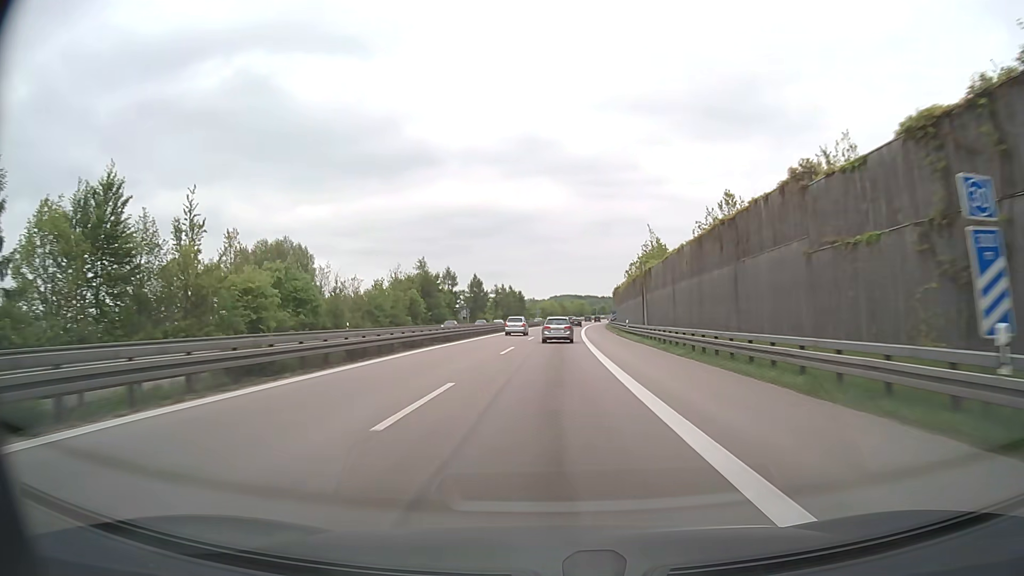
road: motorway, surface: asphalt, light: Day
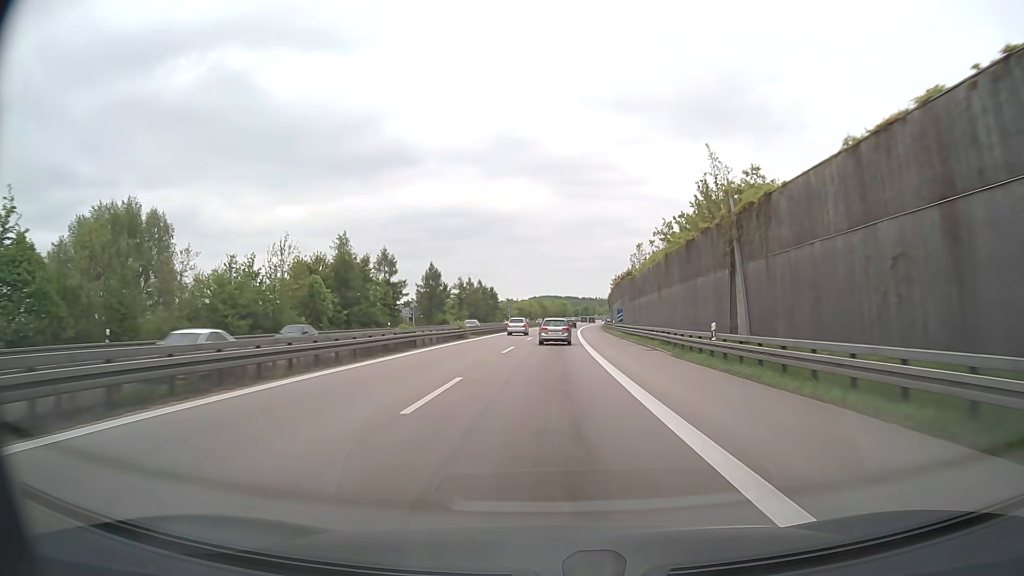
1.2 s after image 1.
(+0.4, +34.5) m; +2°
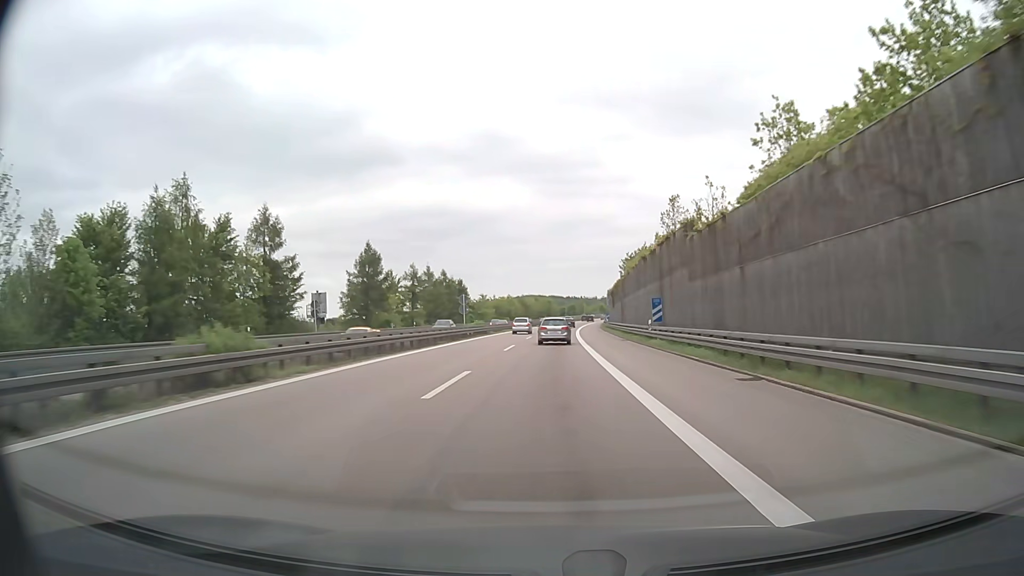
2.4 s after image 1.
(+0.5, +34.2) m; +2°
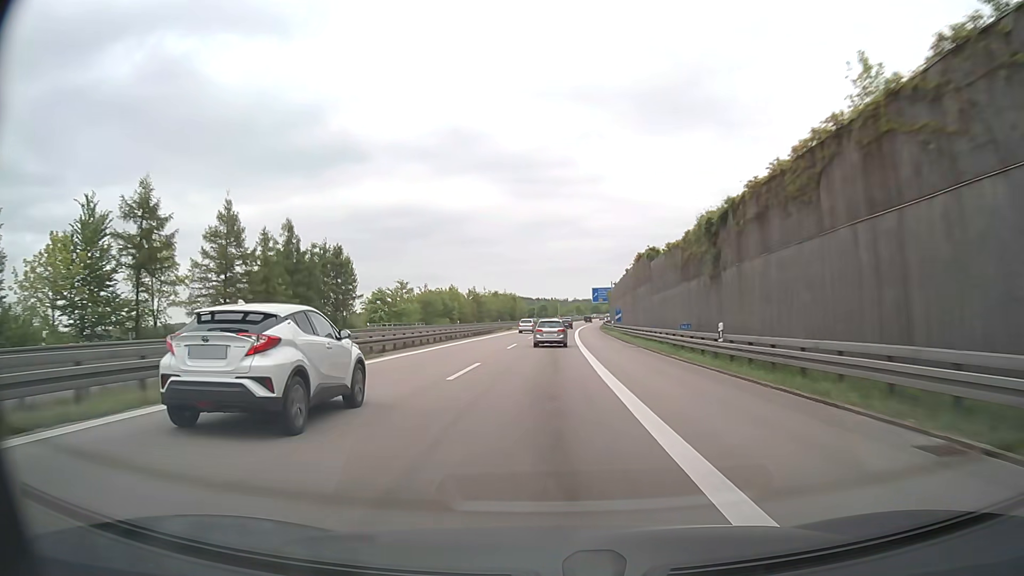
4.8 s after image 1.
(+1.4, +68.1) m; +3°
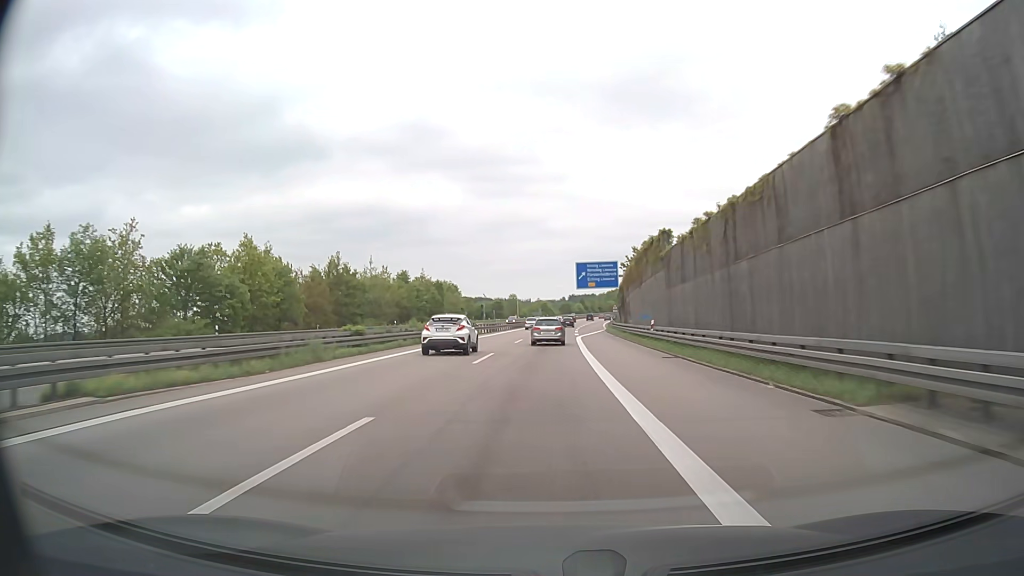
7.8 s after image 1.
(+2.3, +84.6) m; +3°
(0, +10) (0, +20) (0, +30) (+1, +40) (+1, +50) (+1, +60) (+2, +70) (+2, +80) (+3, +90) (+4, +100) m
